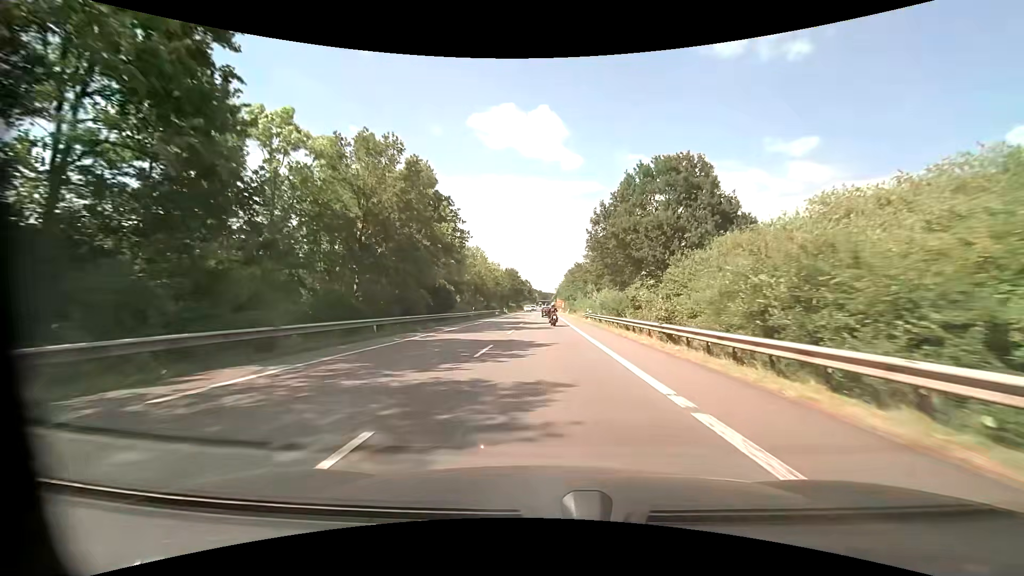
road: primary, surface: asphalt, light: Day
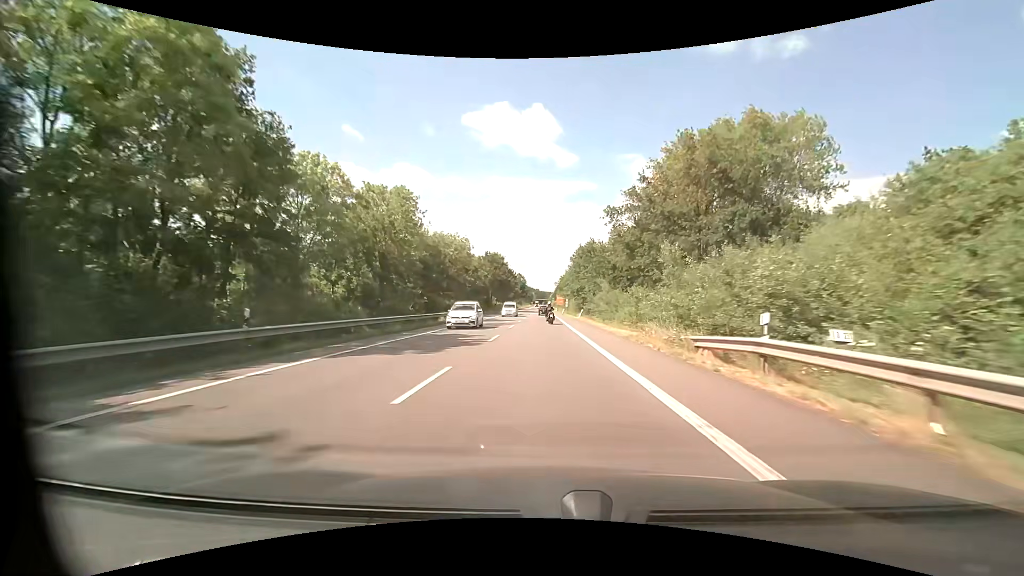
(+0.3, +43.1) m; +1°
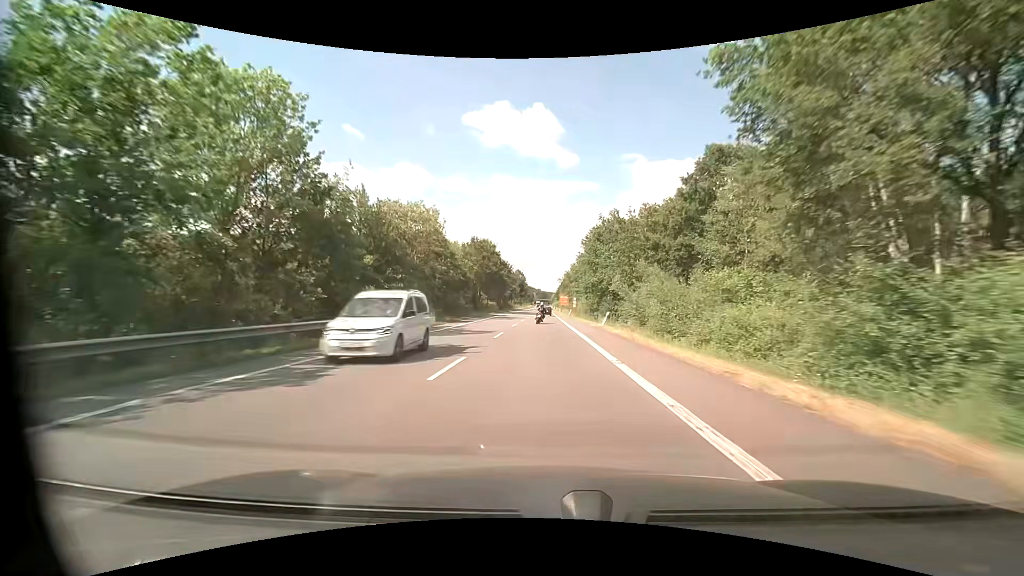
(0.0, +22.1) m; 0°
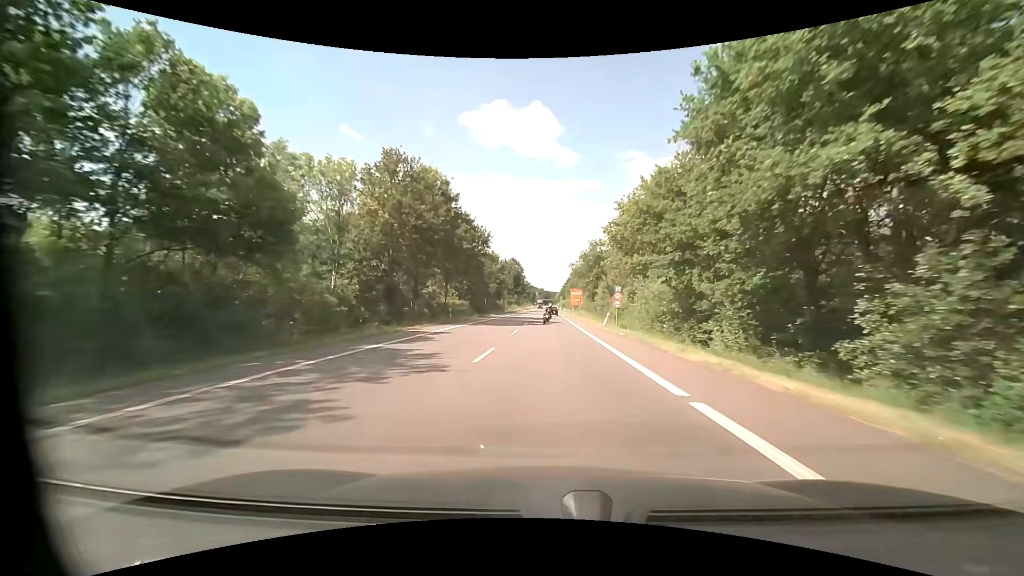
(-0.3, +45.9) m; 0°
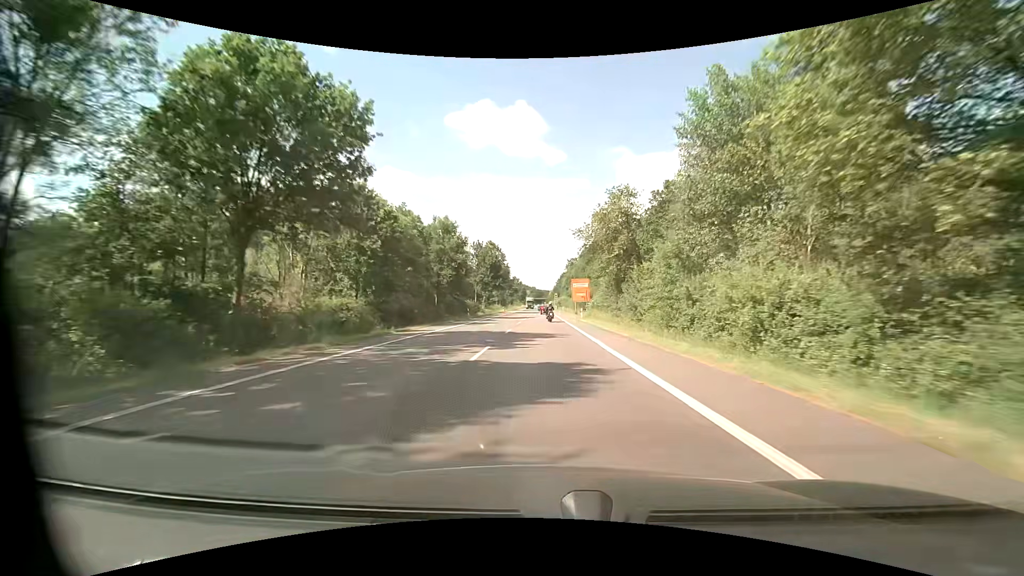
(+0.3, +36.1) m; +1°
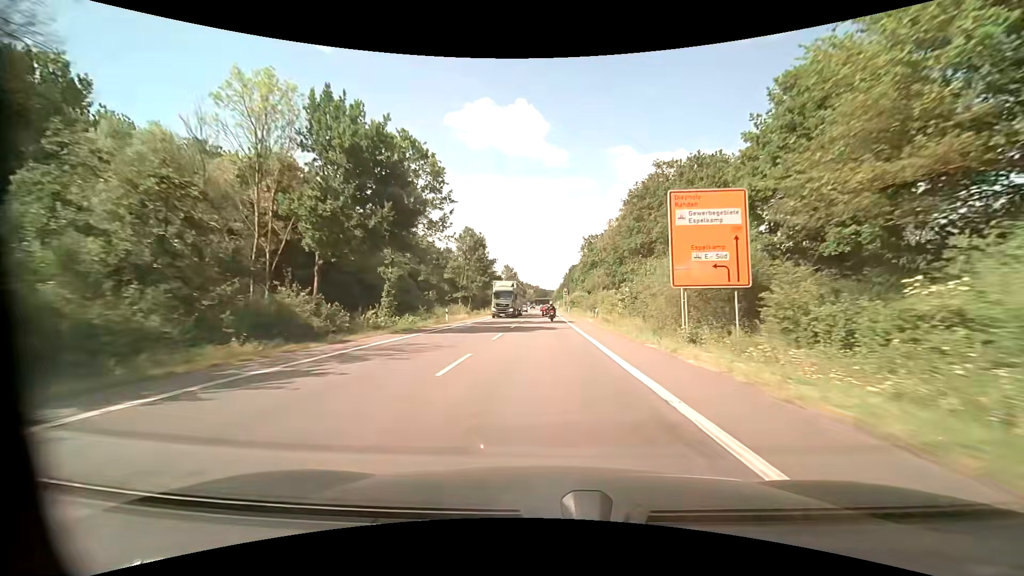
(-0.1, +63.3) m; -1°
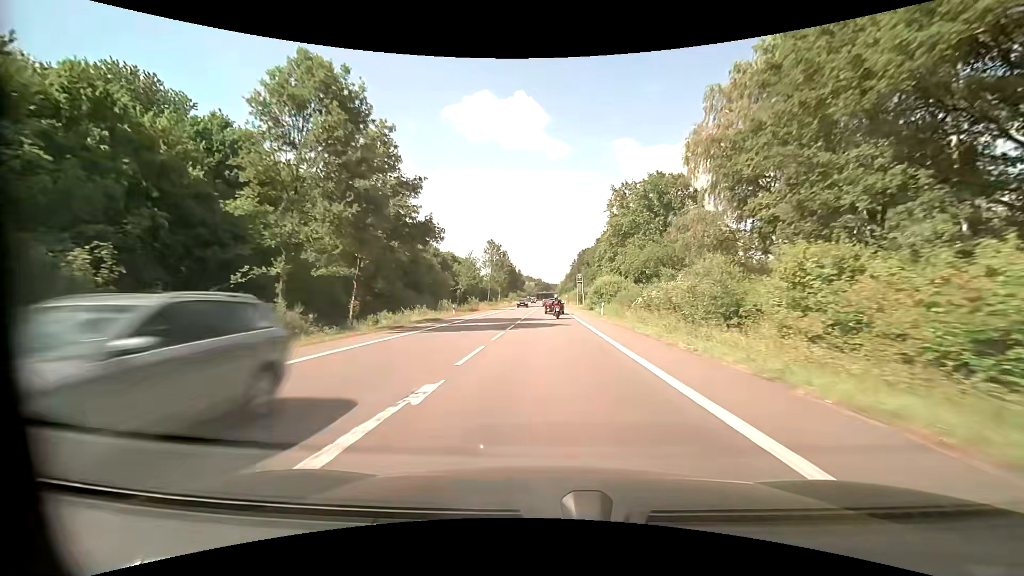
(-0.1, +49.3) m; 0°
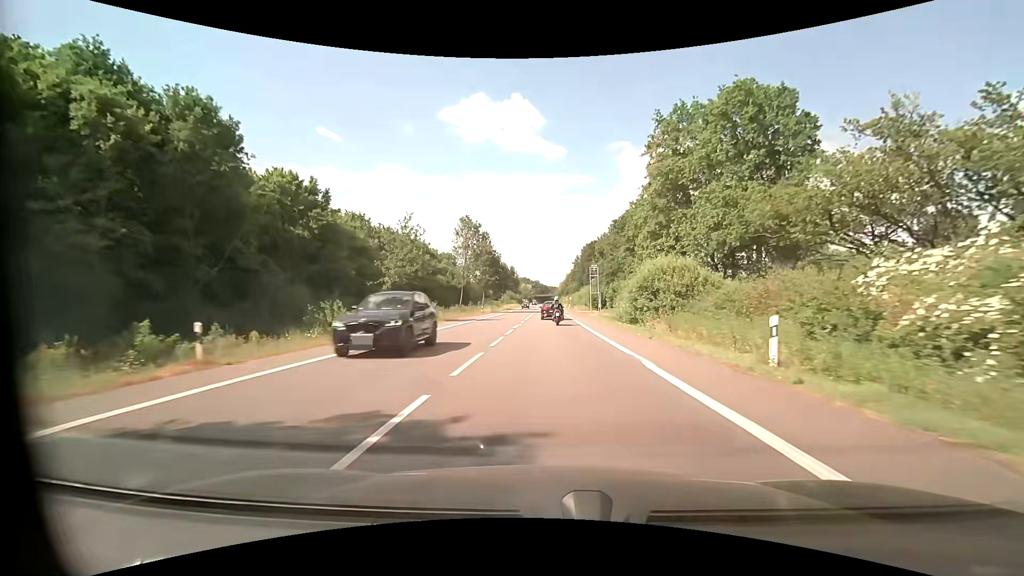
(0.0, +30.8) m; 0°
(0, +10) (0, +20) (0, +30) (0, +40) (+1, +50) (+1, +60) (+1, +70) (+1, +80) (+1, +90) (+1, +100) m
